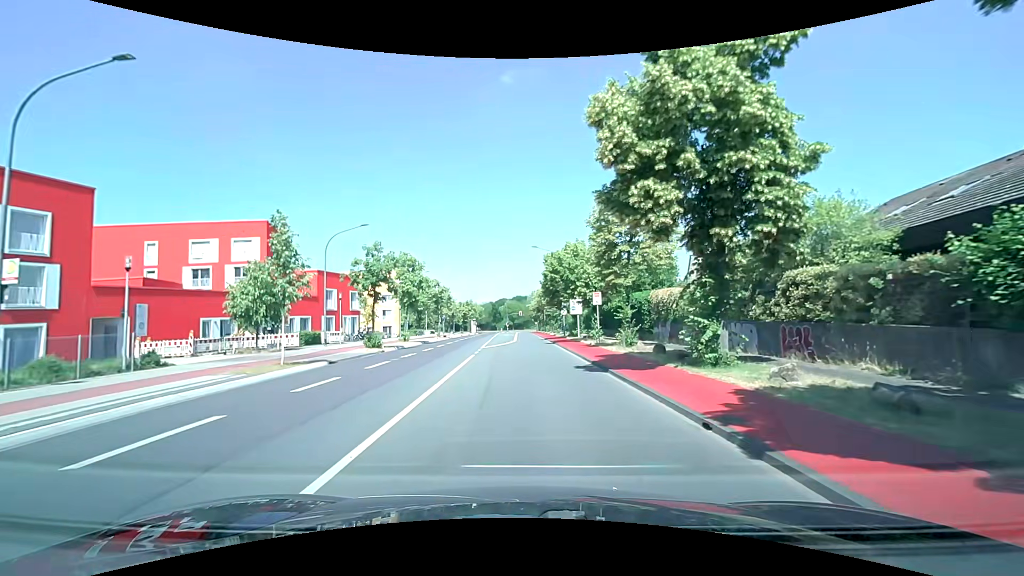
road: tertiary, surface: asphalt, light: Day
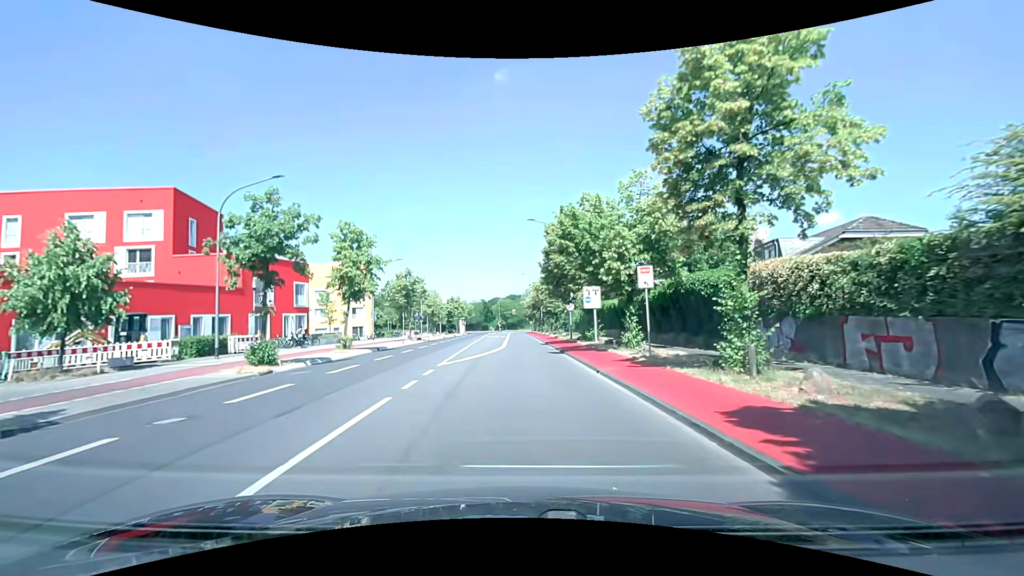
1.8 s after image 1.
(0.0, +13.5) m; 0°
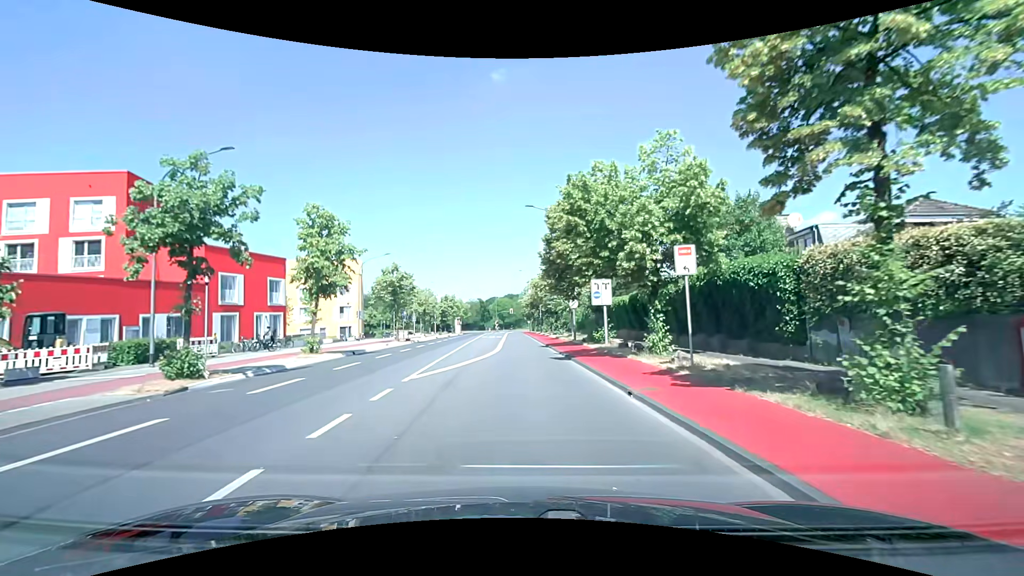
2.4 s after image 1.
(0.0, +4.5) m; +1°
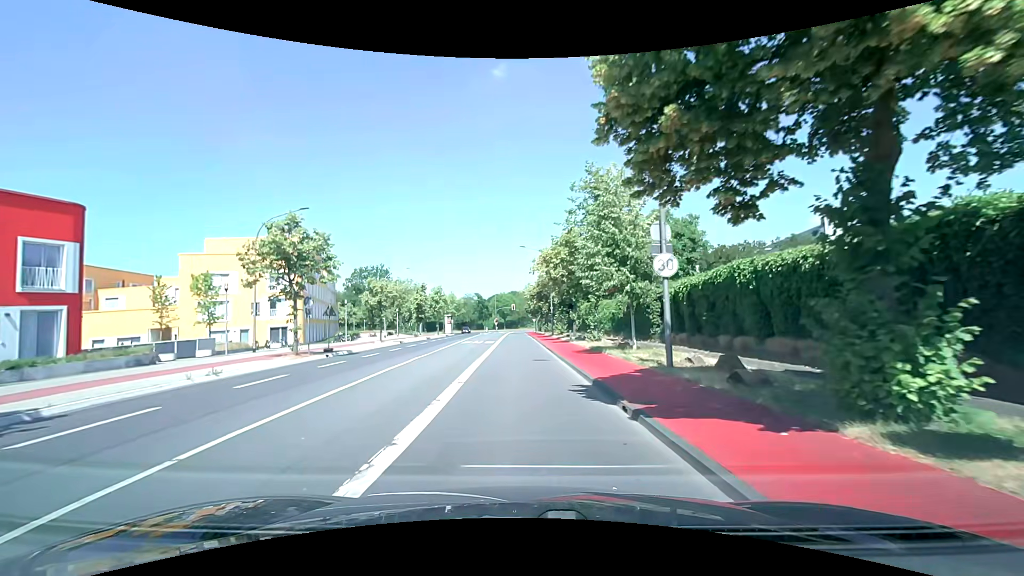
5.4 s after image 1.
(+0.1, +22.4) m; 0°
(0, +10) (0, +20) (-1, +30) (-1, +40) (-1, +50) (-2, +60) (-2, +70) (-2, +80) (-2, +90) (-3, +100) m
